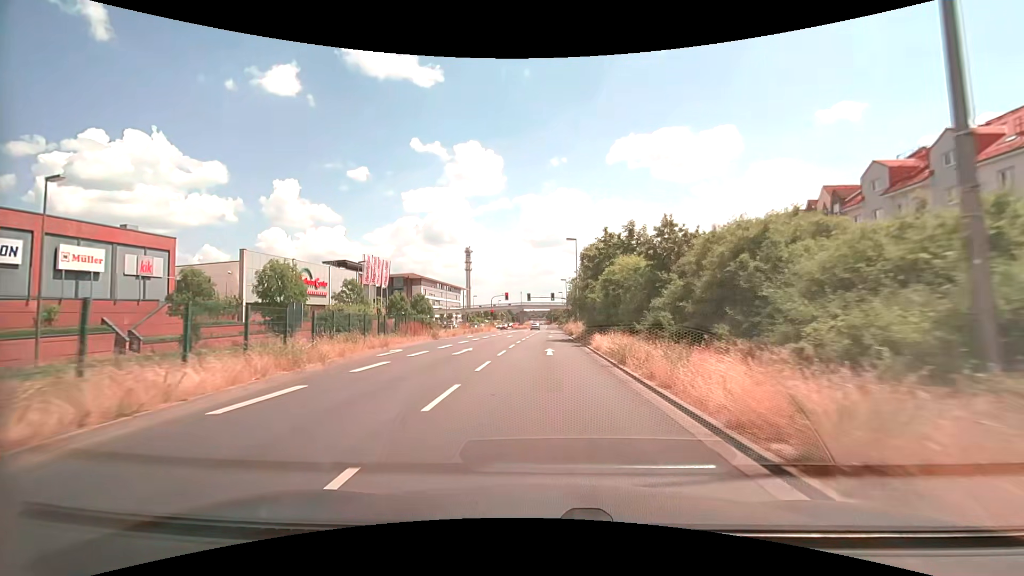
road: primary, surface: asphalt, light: Day
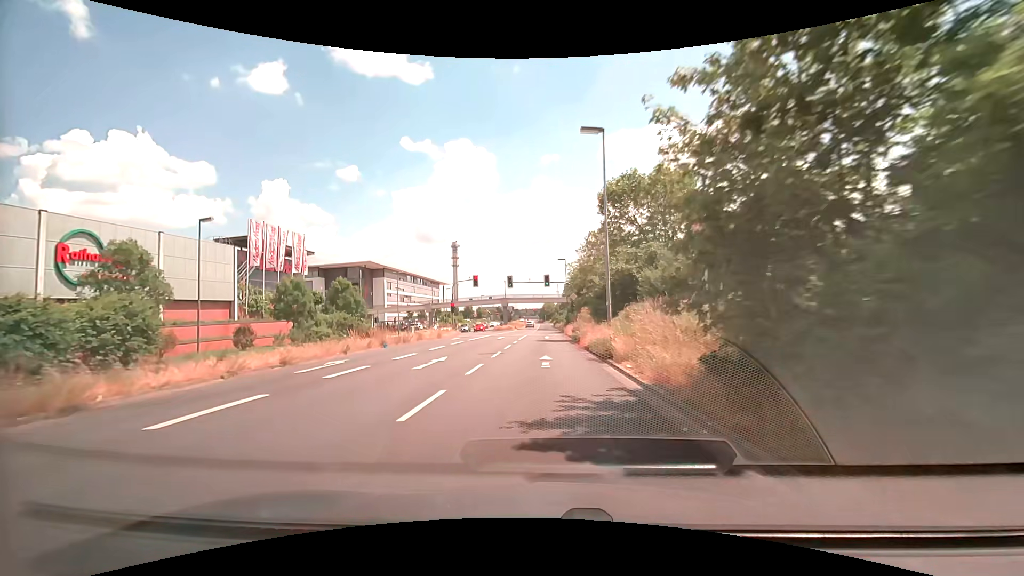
(+0.3, +30.5) m; +1°
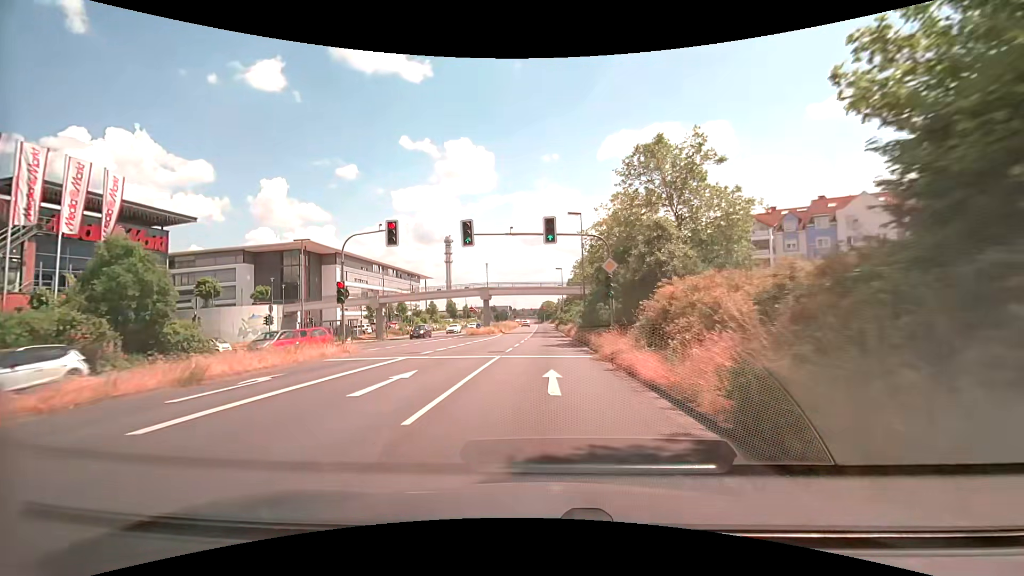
(-0.1, +30.3) m; 0°
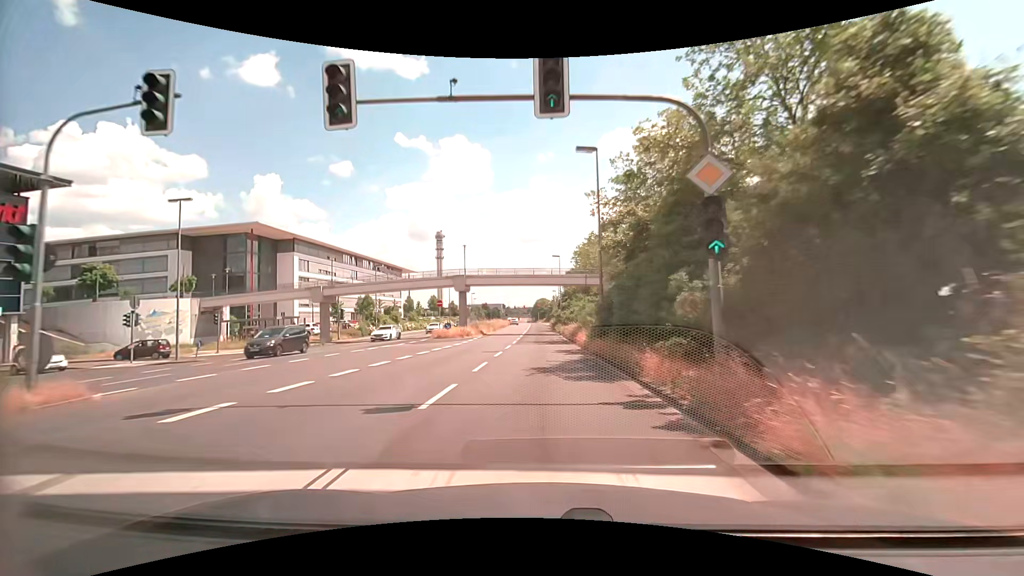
(+0.1, +15.1) m; 0°
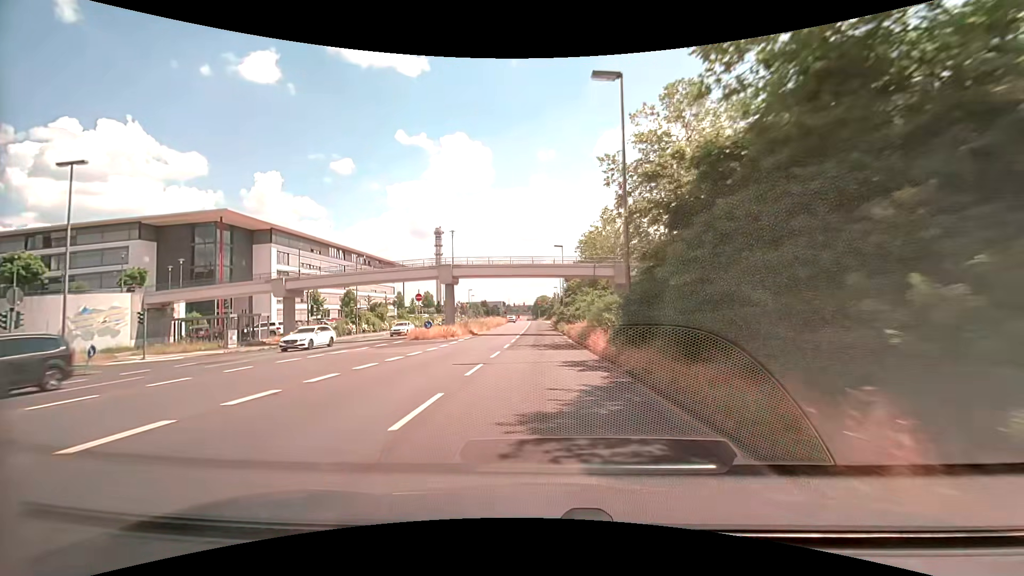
(0.0, +7.6) m; 0°
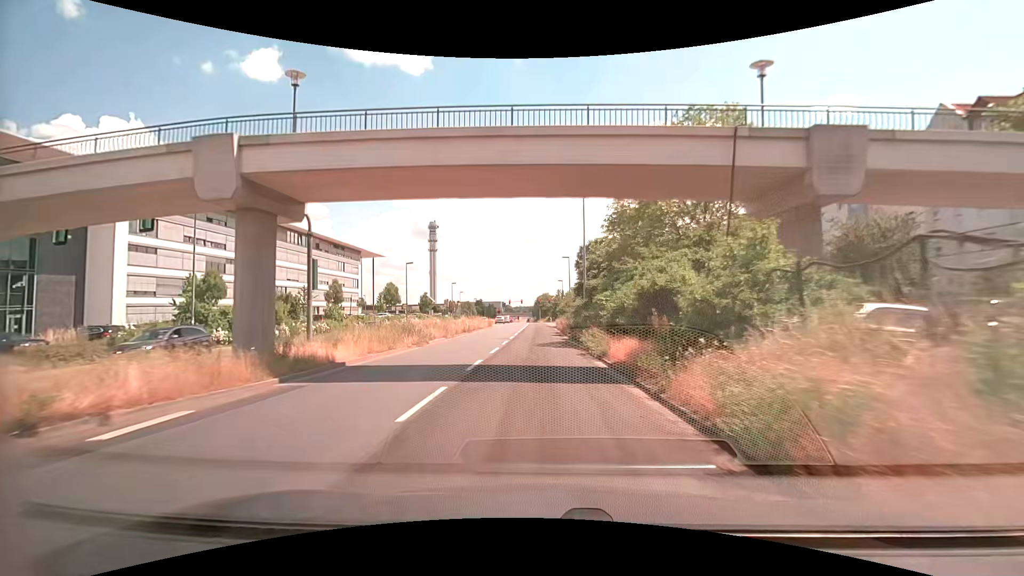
(0.0, +29.8) m; 0°
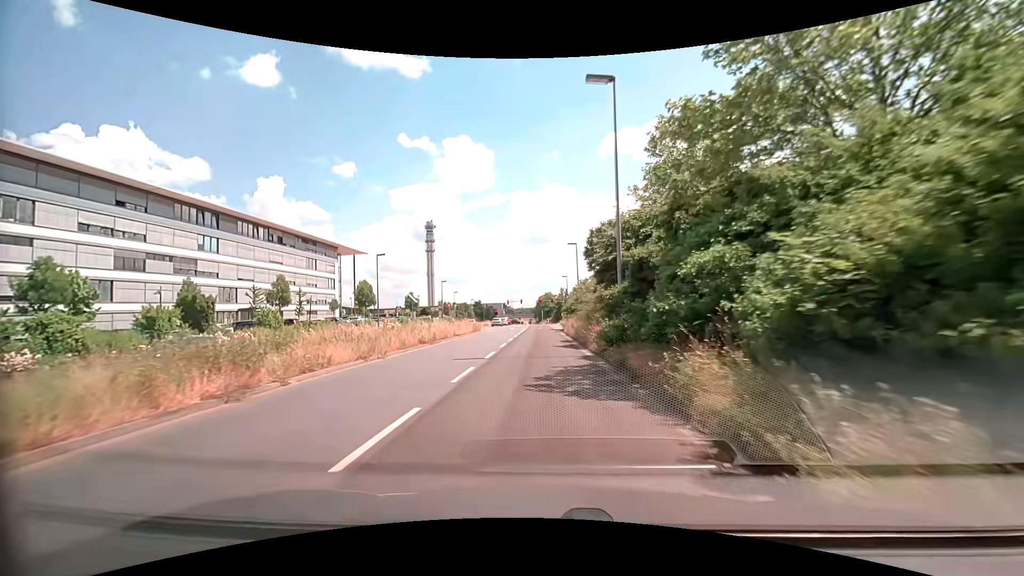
(0.0, +14.1) m; 0°
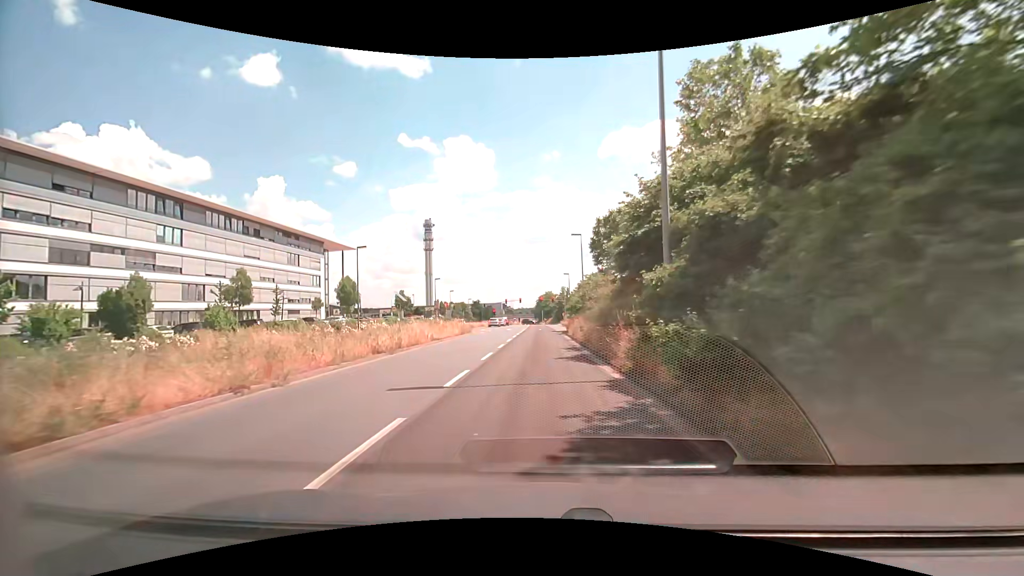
(-0.1, +6.7) m; 0°
(0, +10) (0, +20) (0, +30) (0, +40) (-1, +50) (-1, +60) (-1, +70) (-1, +80) (-2, +90) (-2, +100) m
